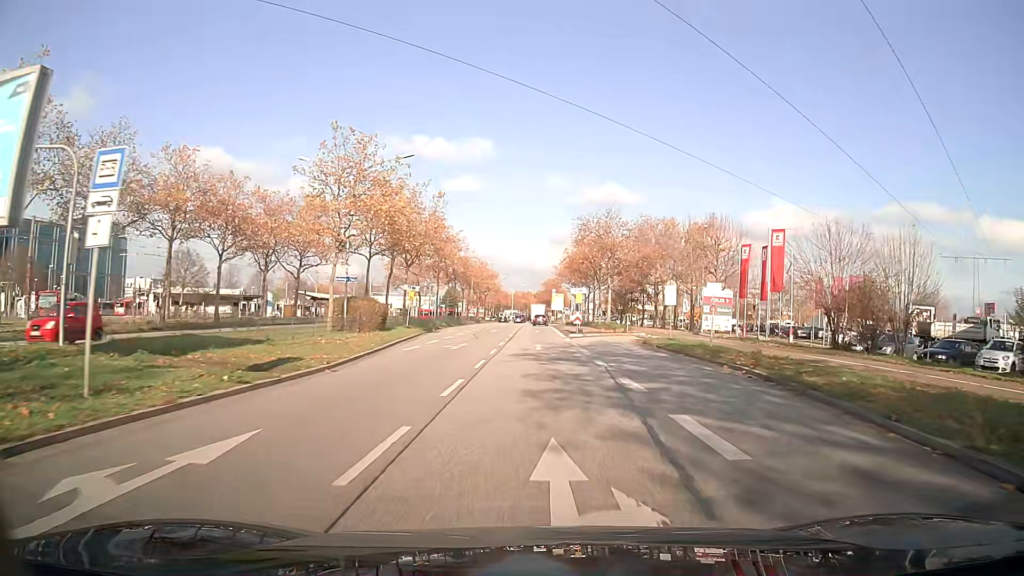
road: primary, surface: asphalt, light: Day
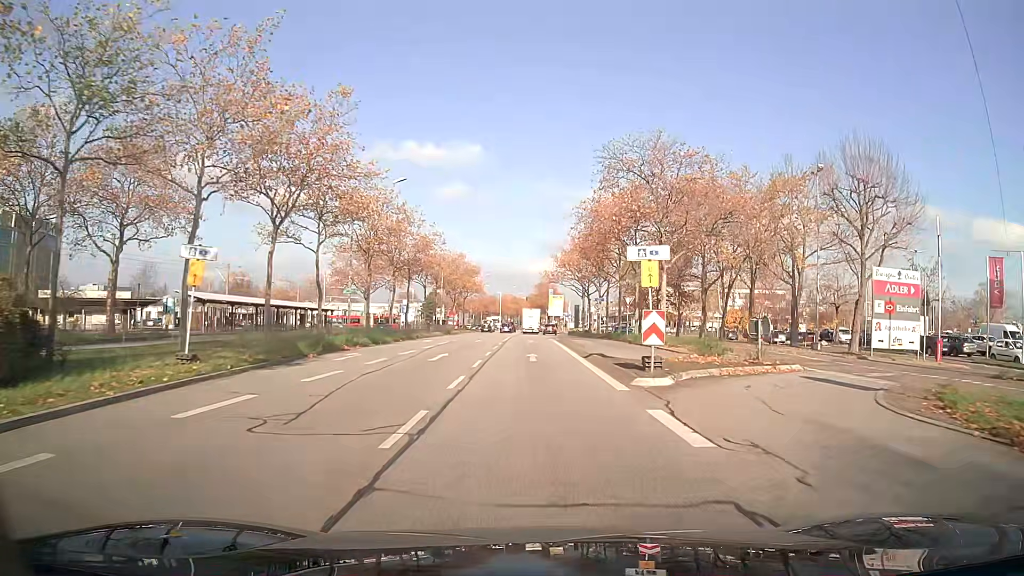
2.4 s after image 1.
(+0.2, +29.1) m; +1°
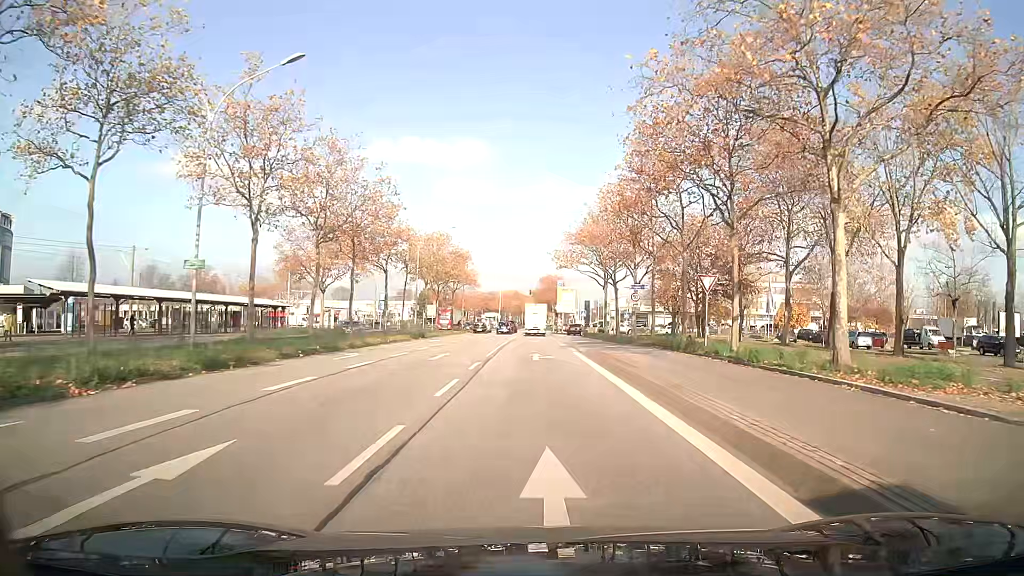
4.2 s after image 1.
(0.0, +20.3) m; 0°
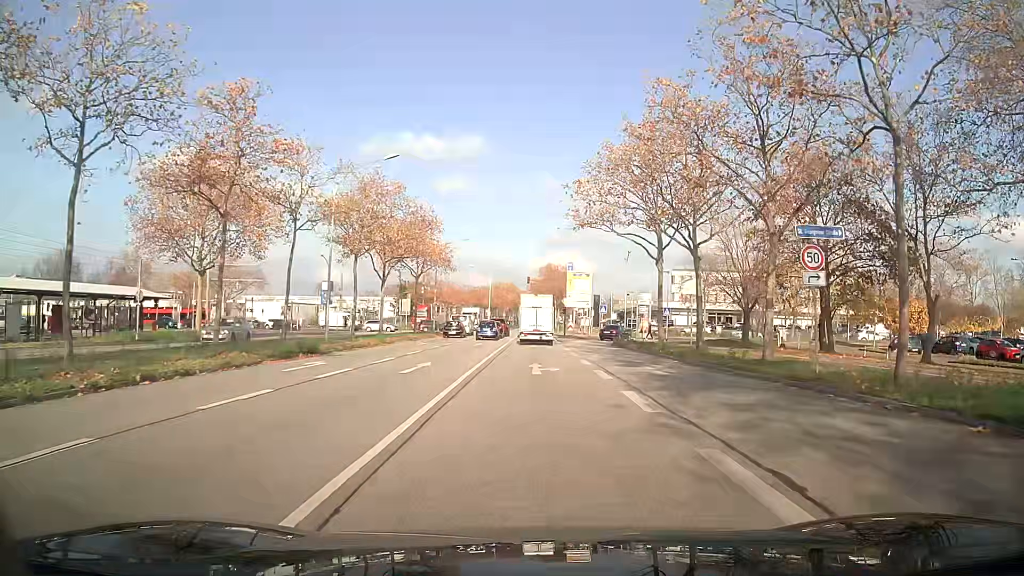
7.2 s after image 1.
(-0.1, +26.4) m; 0°
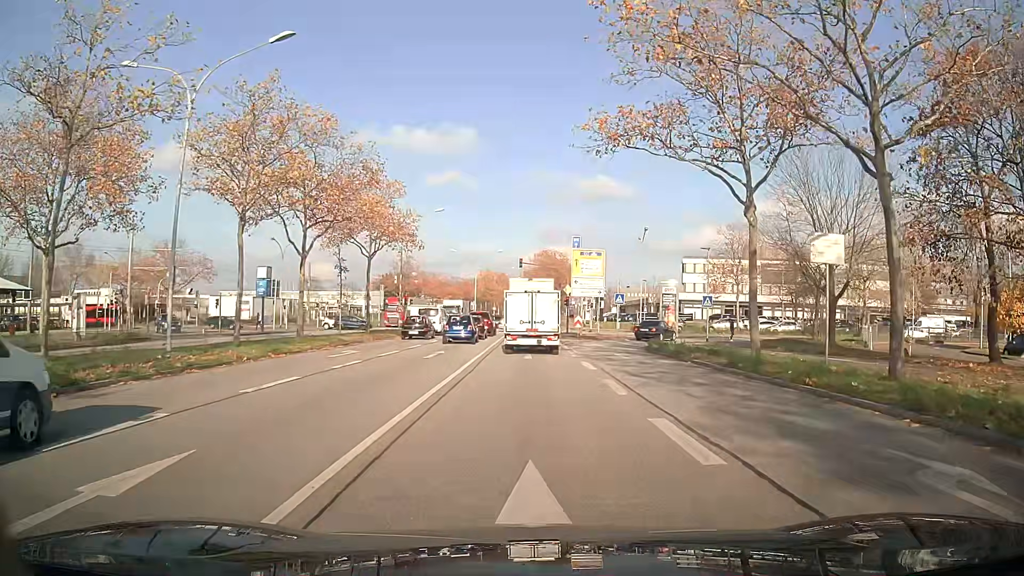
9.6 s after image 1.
(+0.1, +15.6) m; +1°
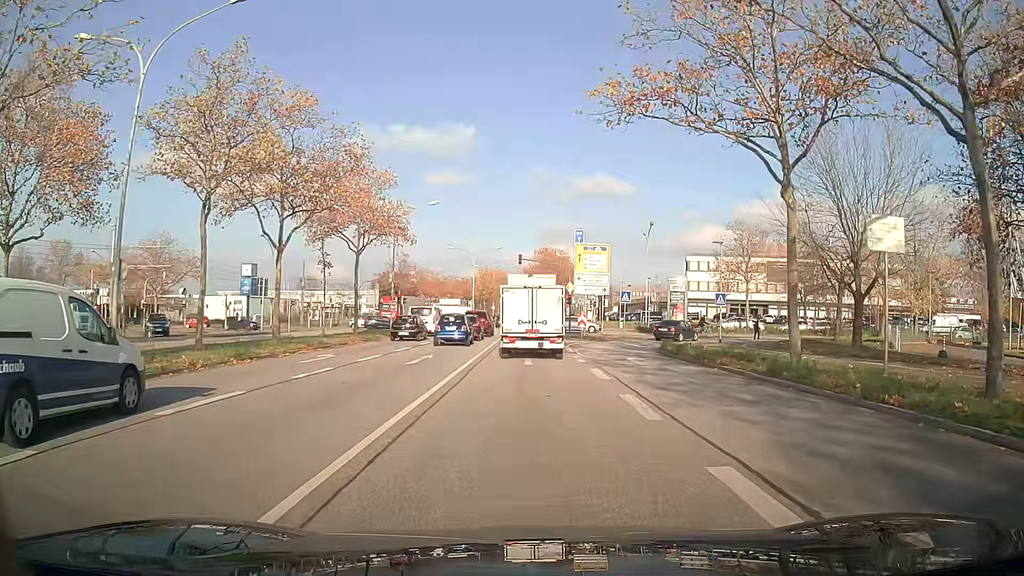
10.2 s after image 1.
(0.0, +3.0) m; 0°
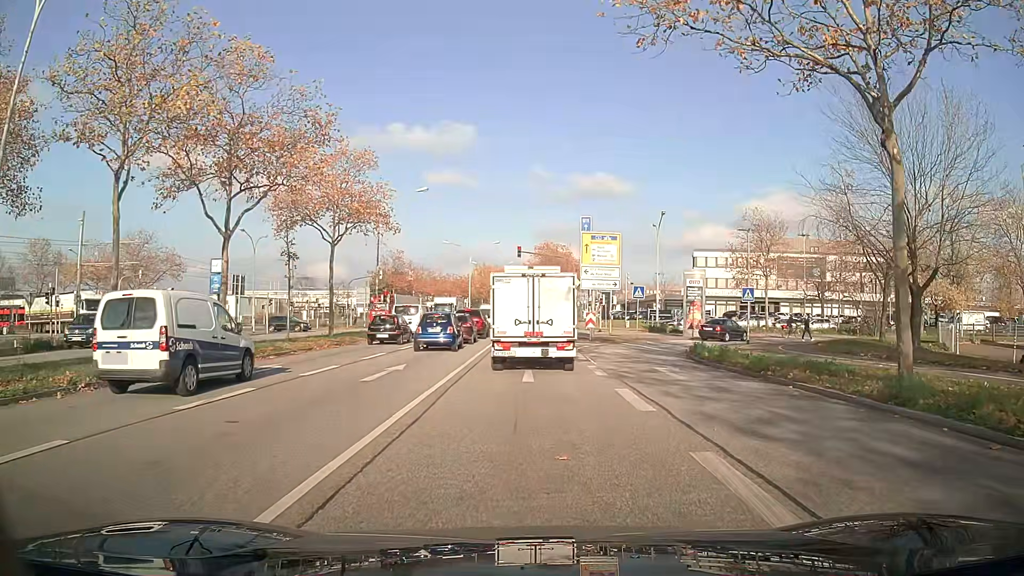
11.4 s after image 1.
(0.0, +5.3) m; 0°
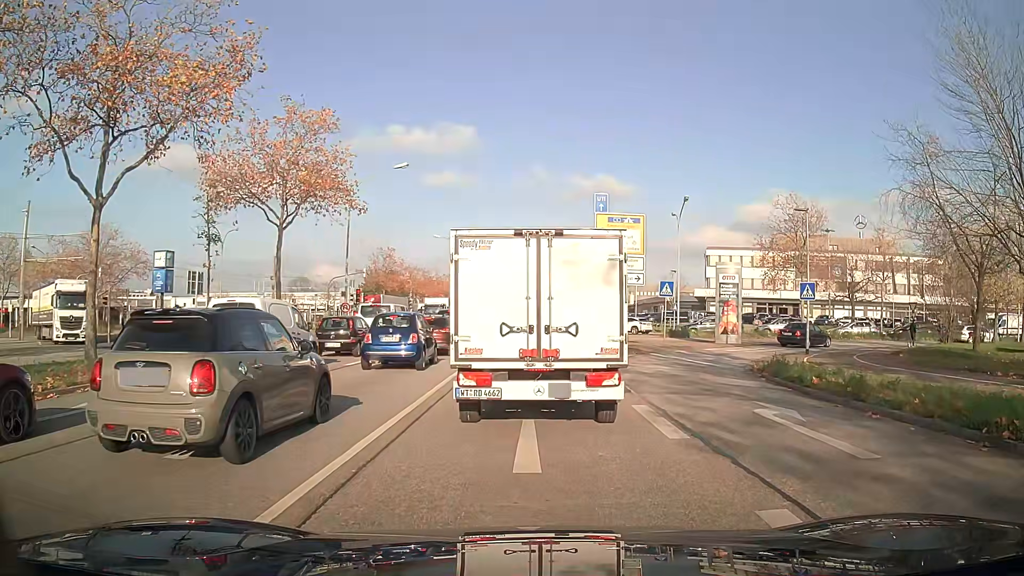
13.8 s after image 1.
(0.0, +7.9) m; 0°
(0, +10) (0, +20) (0, +30) (0, +40) (+1, +50) (+1, +60) (+1, +70) (+1, +80) (+1, +90) (+1, +100) m
